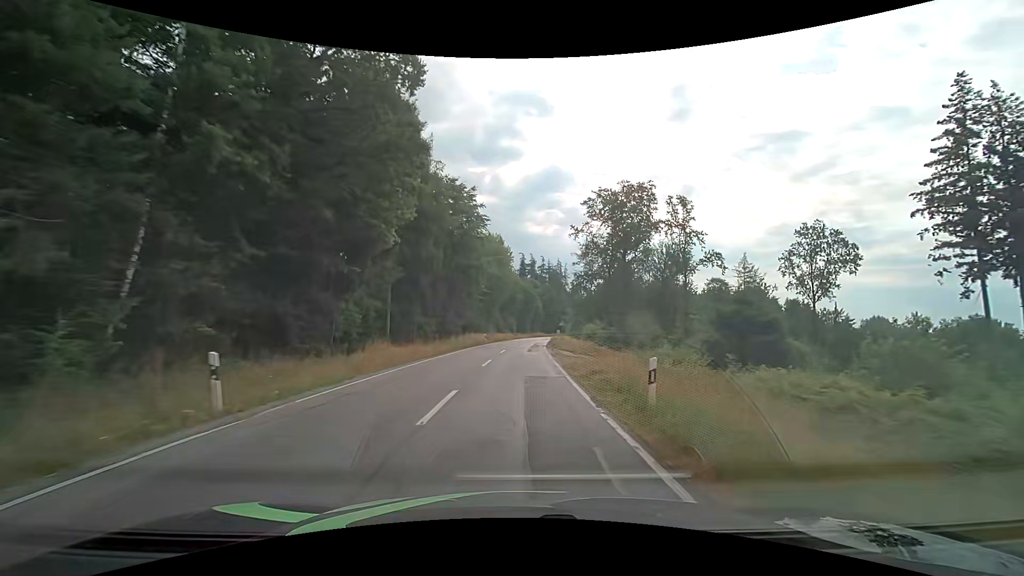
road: tertiary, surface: asphalt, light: Day
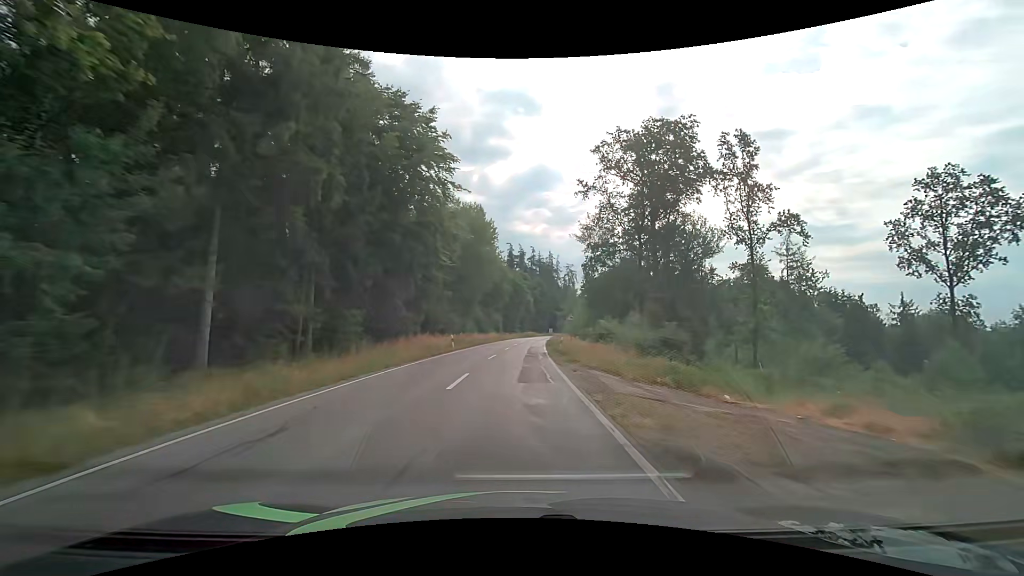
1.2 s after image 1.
(+0.2, +19.6) m; +1°
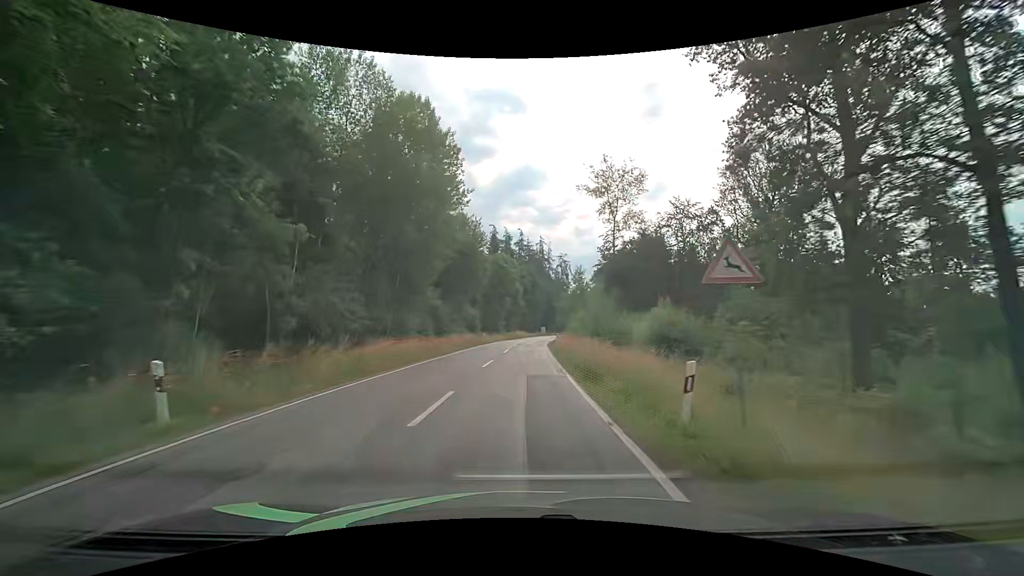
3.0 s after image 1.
(+0.4, +28.8) m; +1°
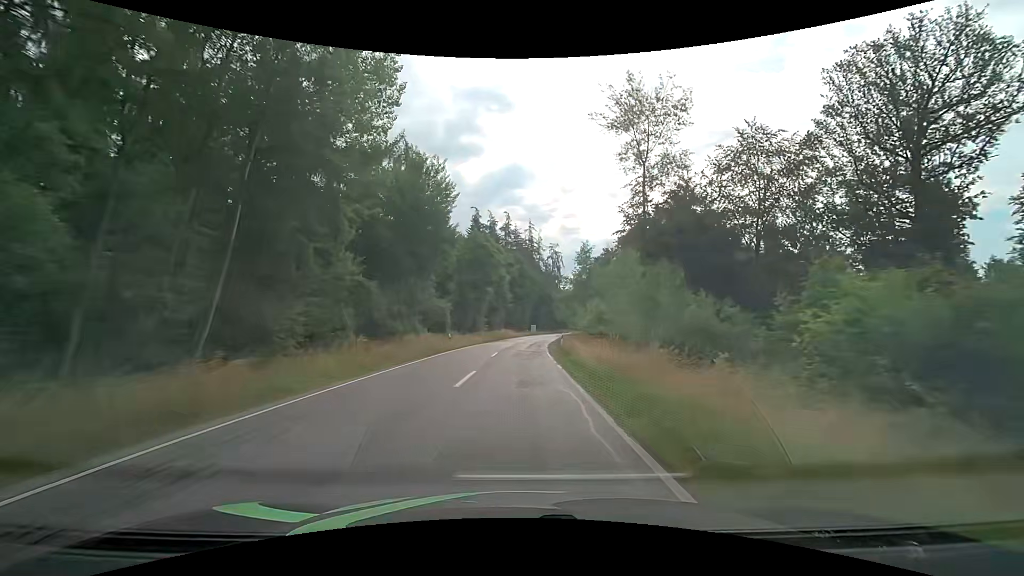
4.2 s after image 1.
(+0.2, +19.0) m; +1°
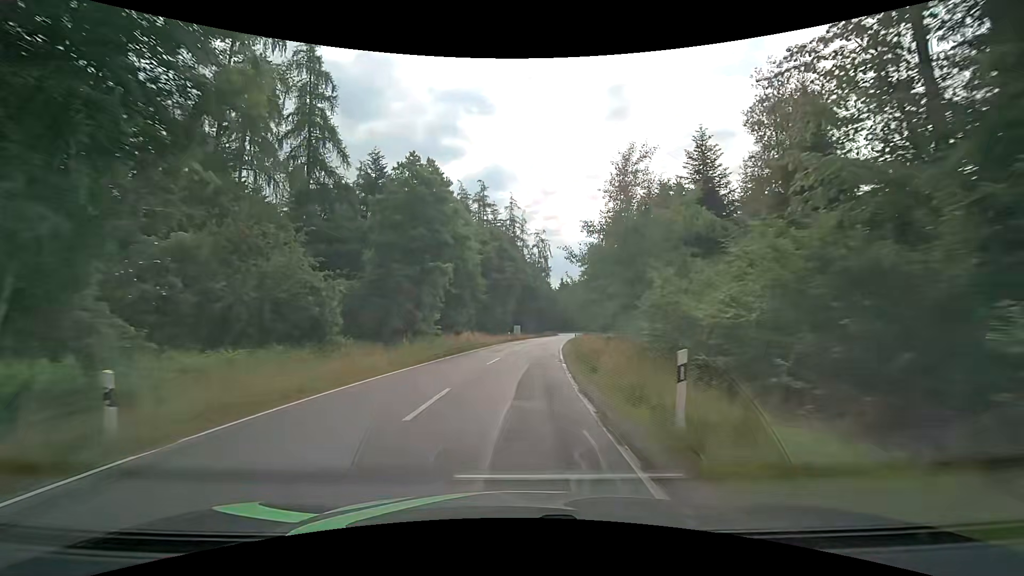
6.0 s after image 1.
(+0.6, +28.2) m; +3°
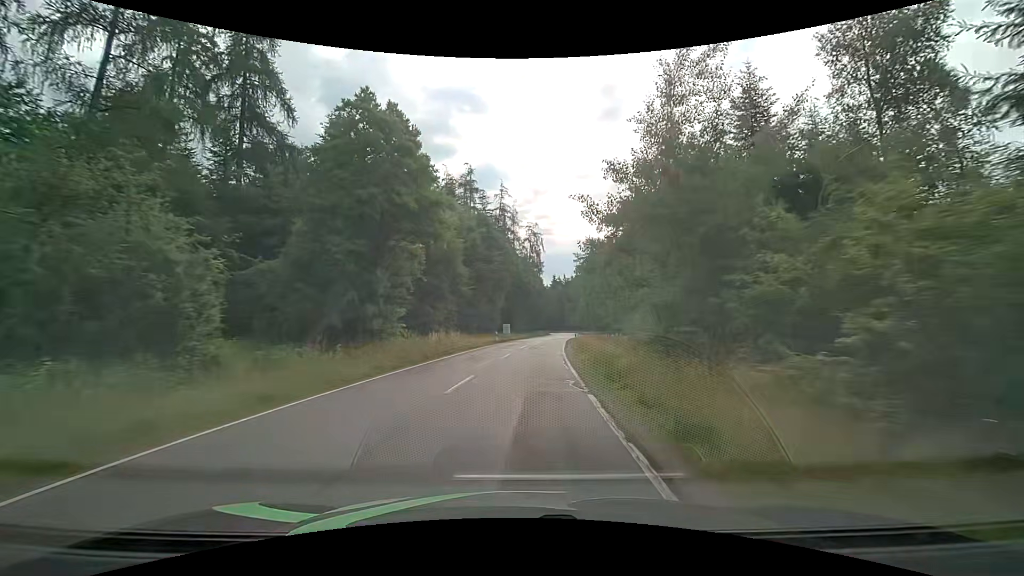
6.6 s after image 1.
(0.0, +9.2) m; +1°
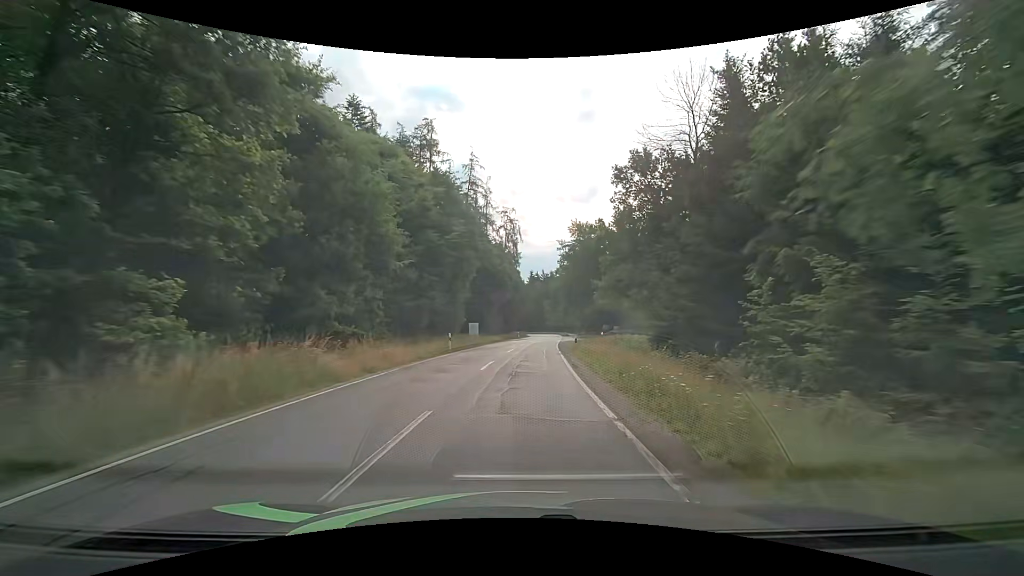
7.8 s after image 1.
(+0.4, +18.1) m; +3°
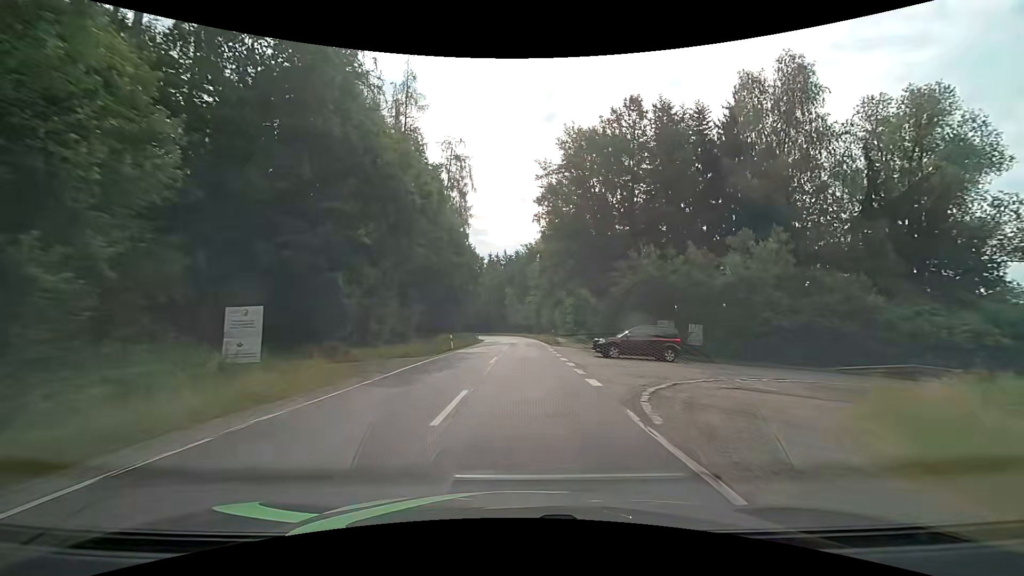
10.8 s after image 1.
(+1.5, +45.3) m; +5°
(0, +10) (0, +20) (0, +30) (0, +40) (0, +50) (0, +60) (0, +70) (-1, +80) (-3, +90) (-5, +100) m
